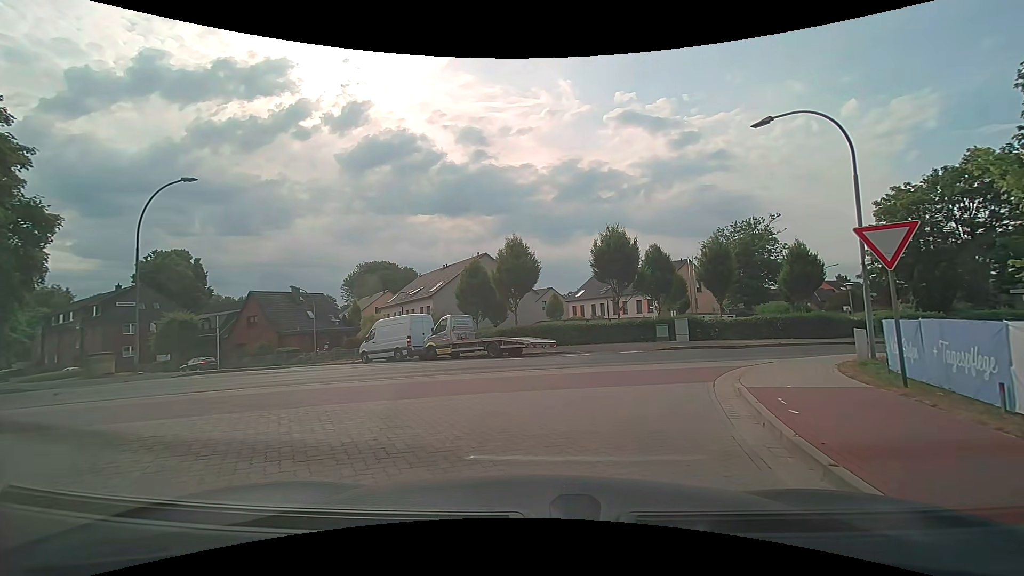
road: residential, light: Day
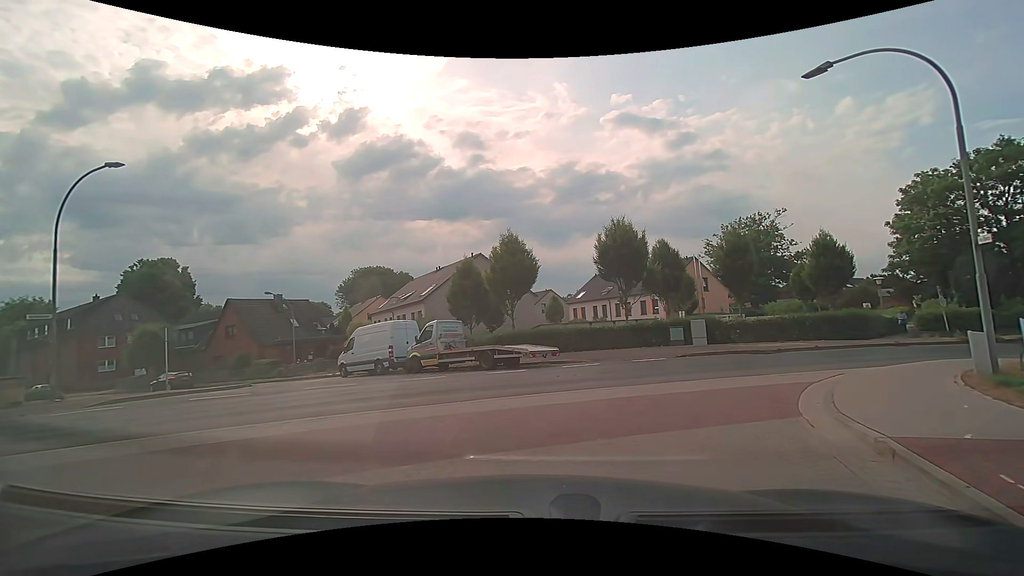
(0.0, +3.4) m; +2°
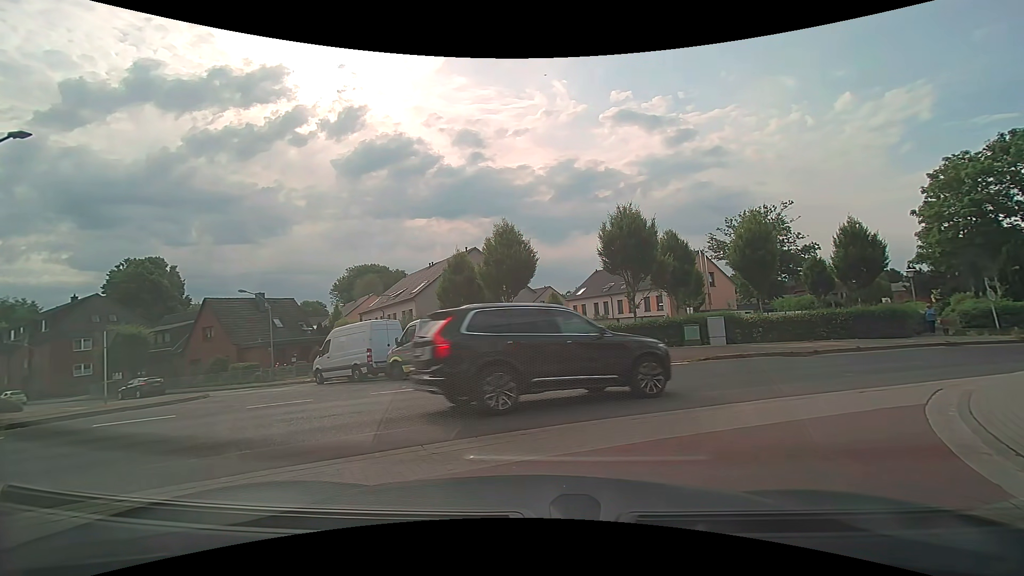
(+0.1, +2.9) m; +2°
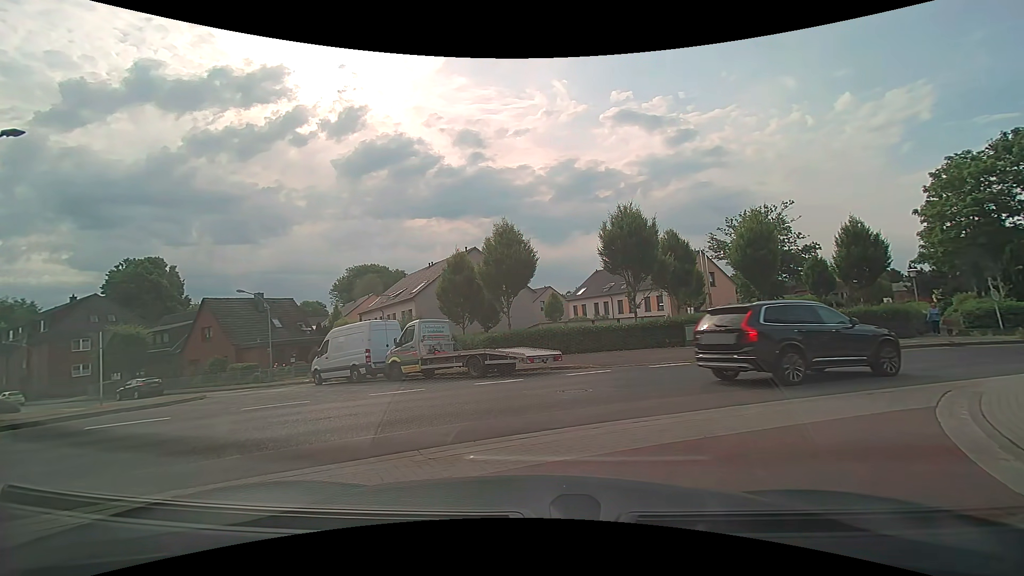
(0.0, +0.2) m; 0°
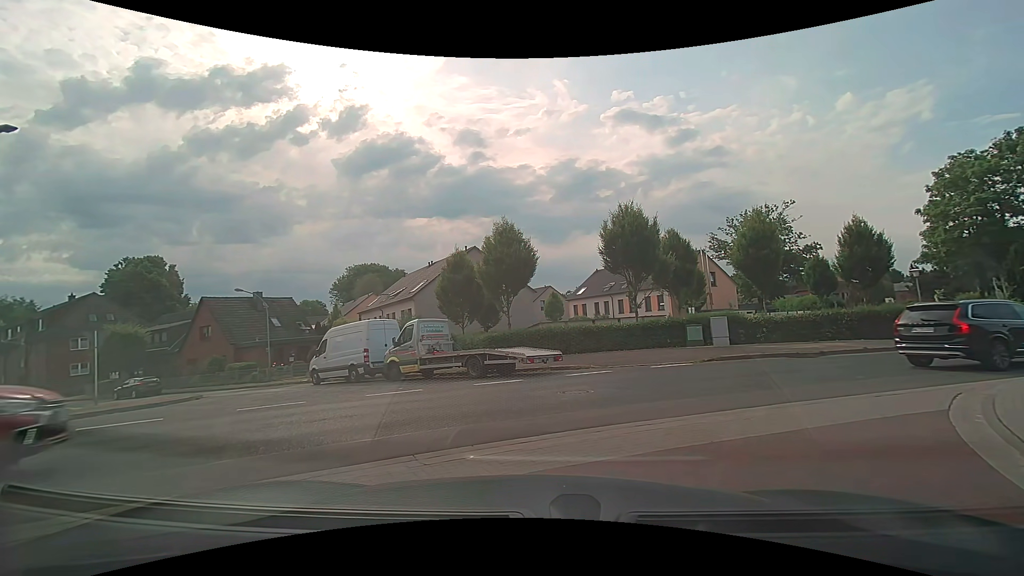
(0.0, +0.2) m; 0°
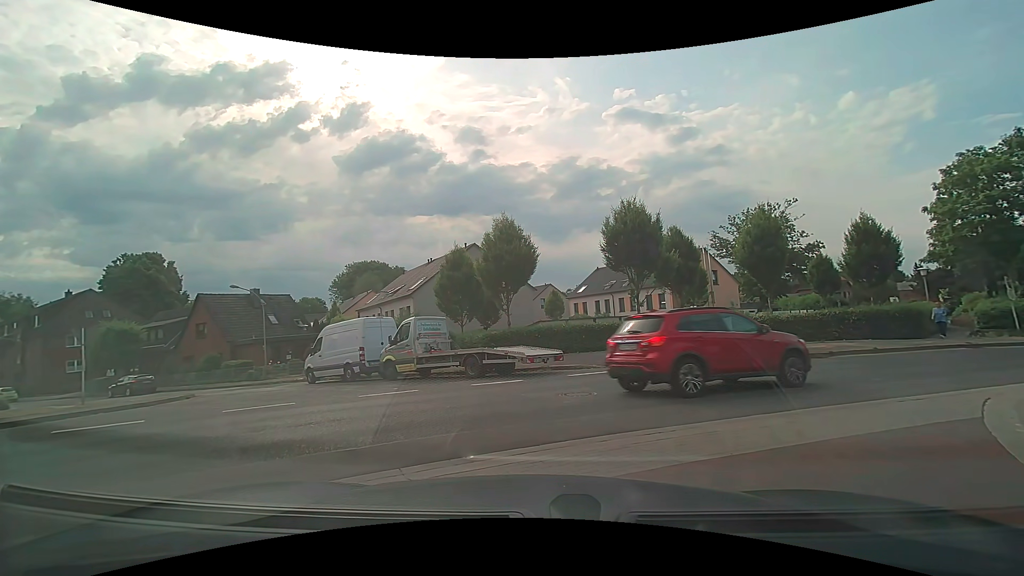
(0.0, +0.5) m; 0°
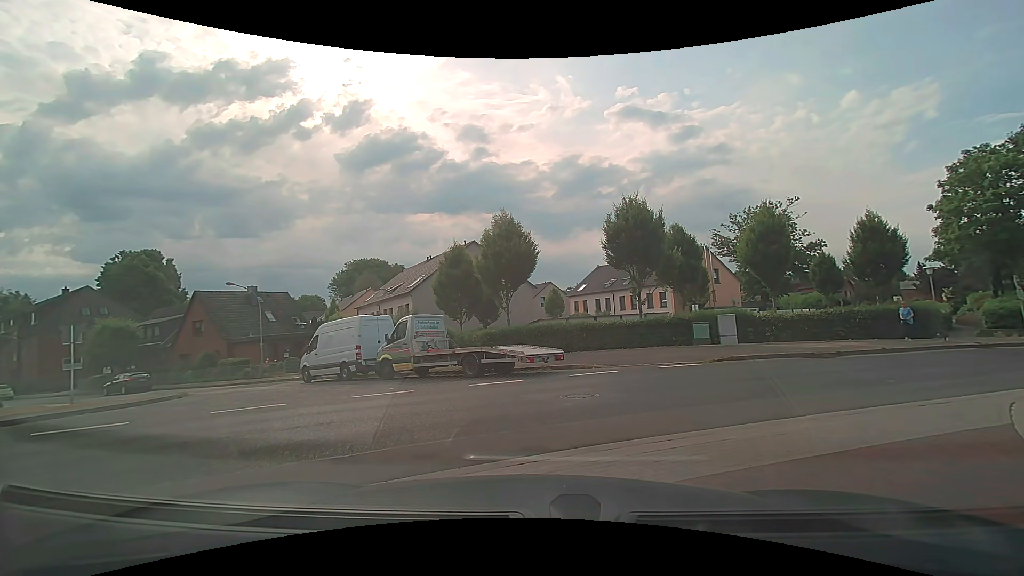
(0.0, +0.5) m; 0°
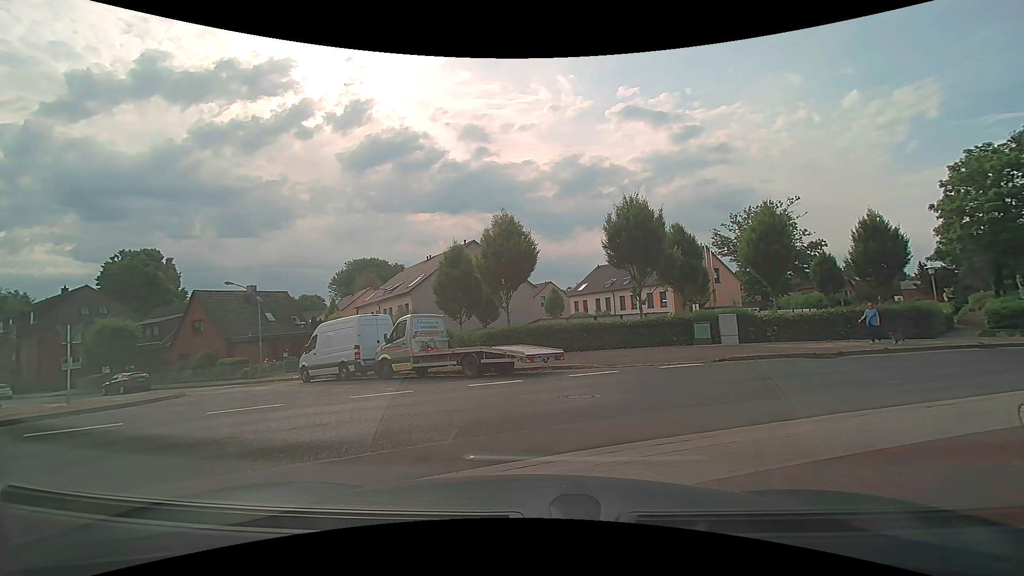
(0.0, +0.1) m; 0°
